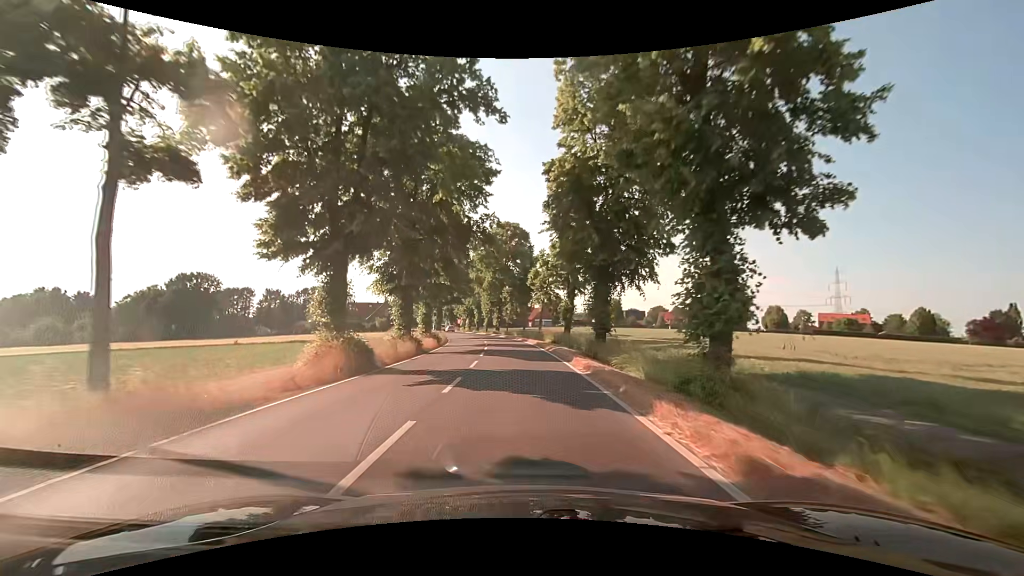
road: secondary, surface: asphalt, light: Day
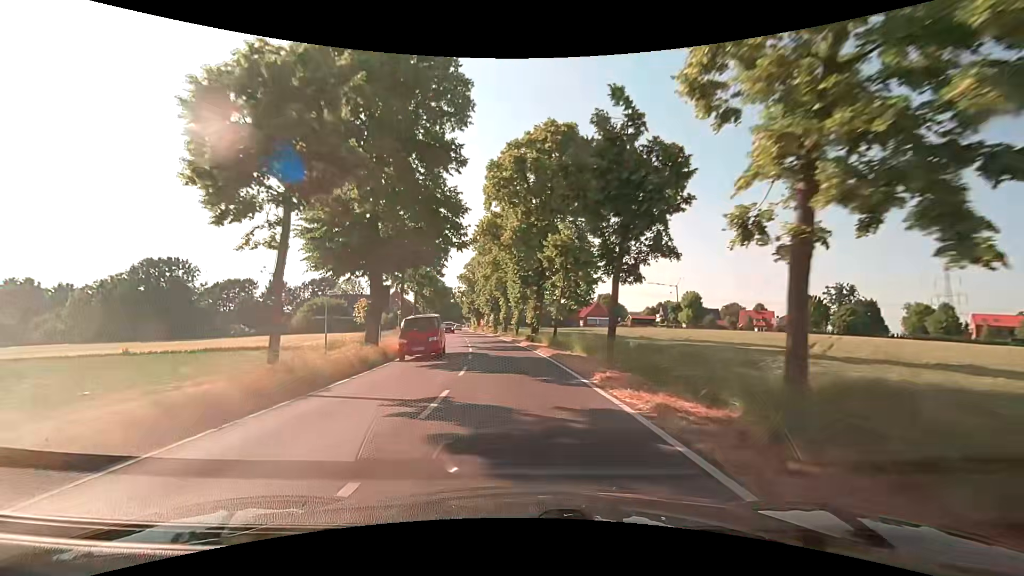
(-1.2, +38.8) m; -5°
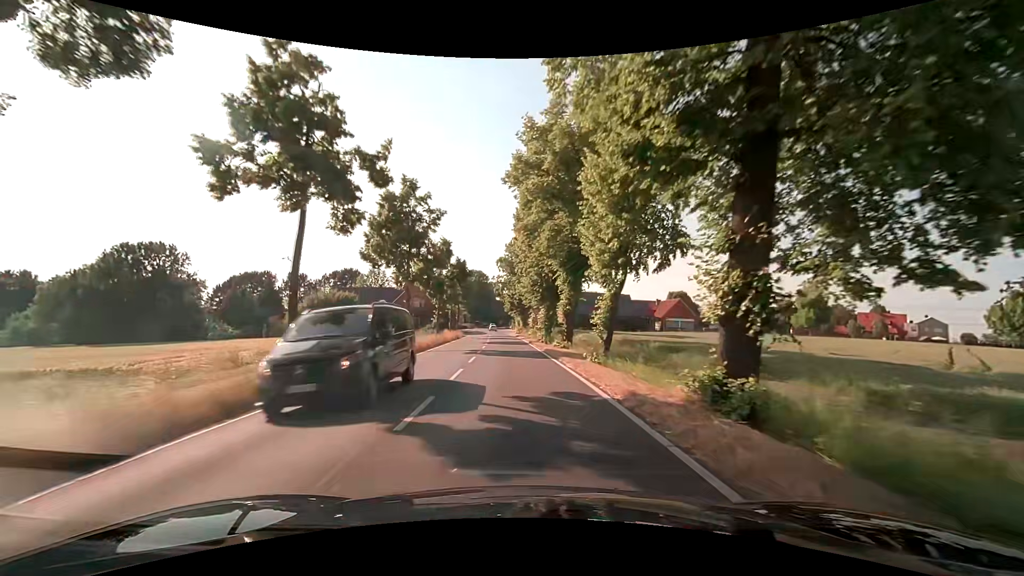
(-1.5, +31.1) m; -6°
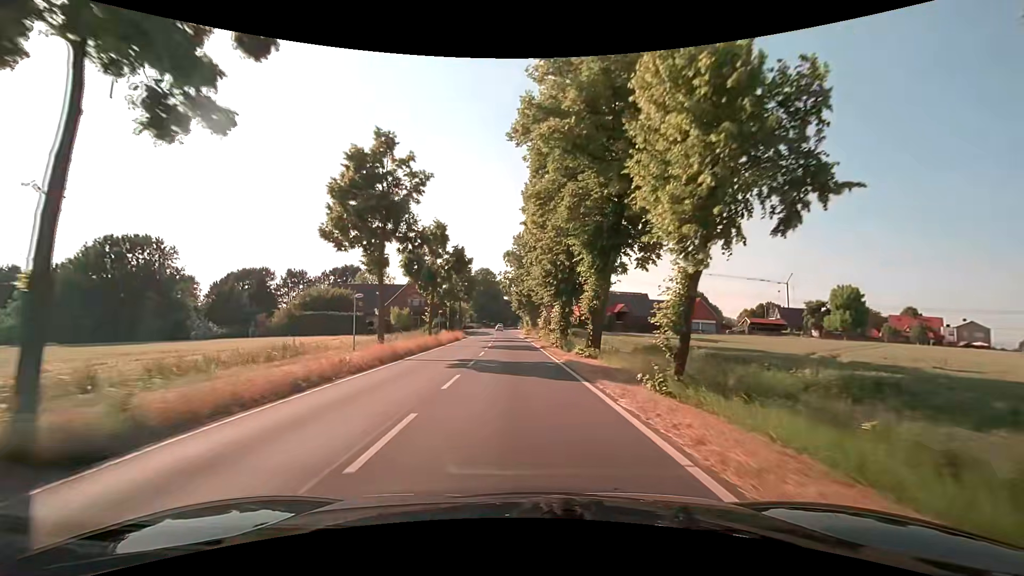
(-0.1, +7.8) m; -1°
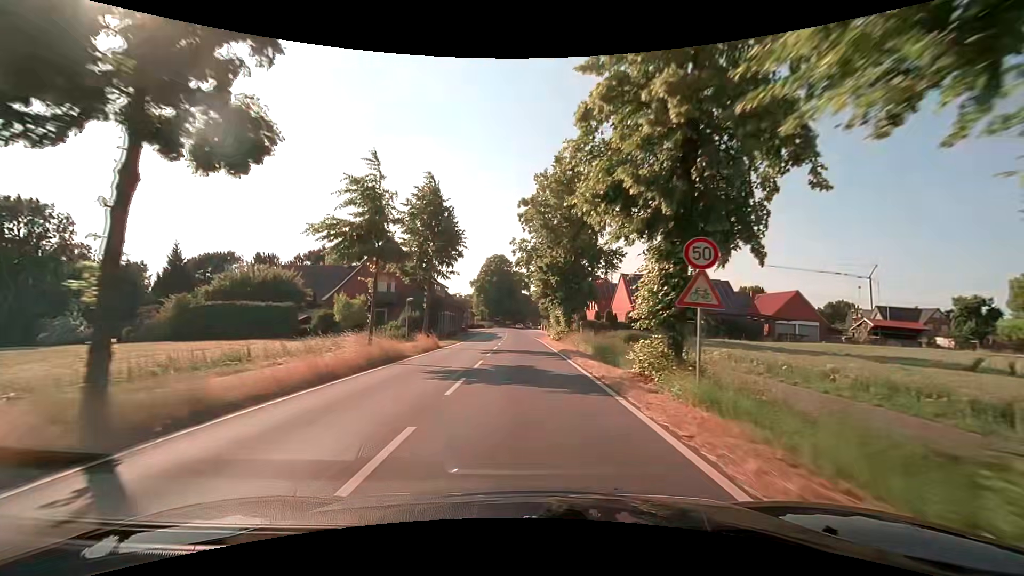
(-0.6, +31.1) m; -2°
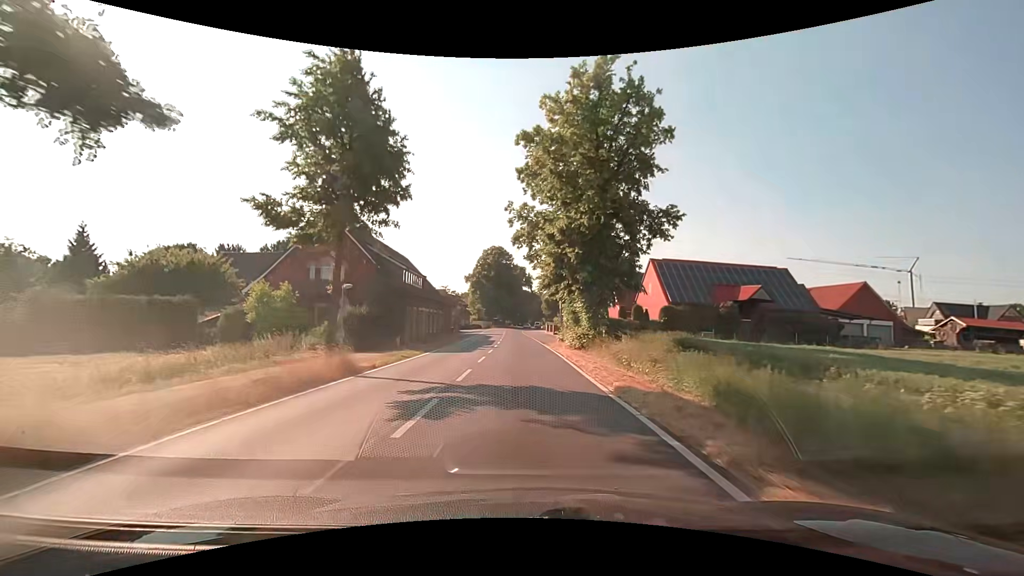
(+0.1, +15.6) m; -1°
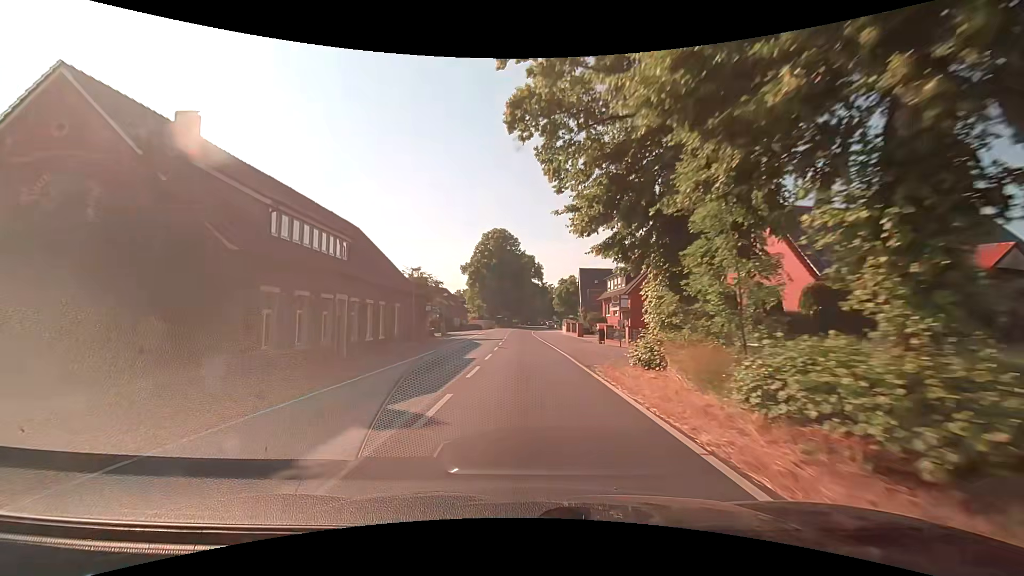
(+0.2, +23.4) m; 0°
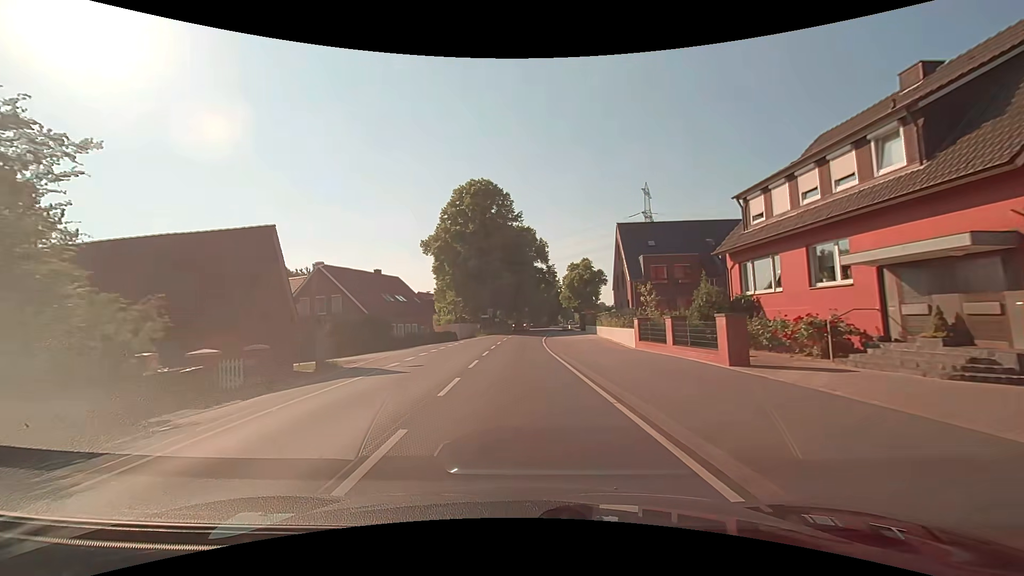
(+0.1, +39.0) m; 0°
(0, +10) (0, +20) (0, +30) (0, +40) (+1, +50) (+1, +60) (+2, +70) (+4, +80) (+5, +90) (+7, +100) m
